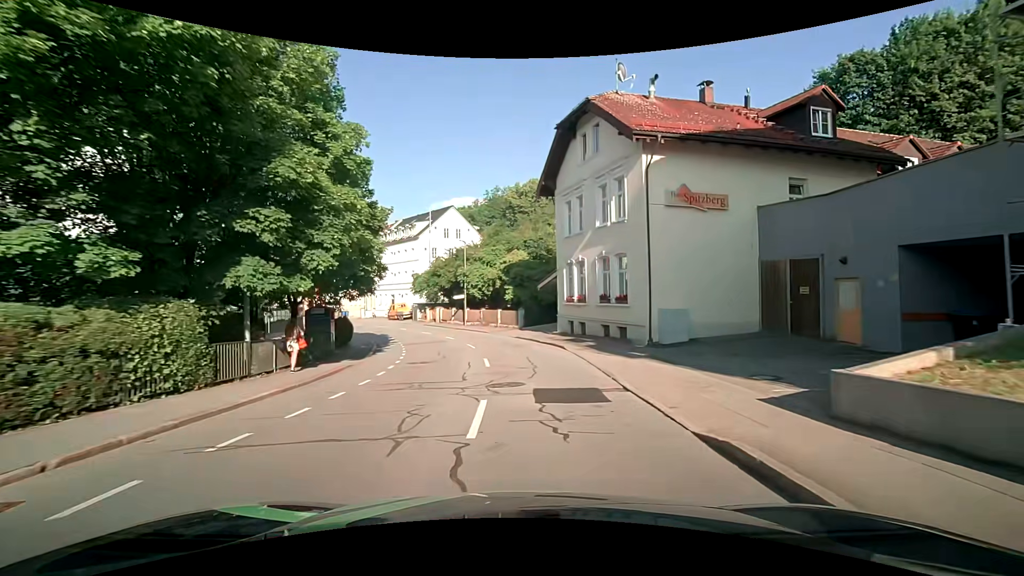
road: tertiary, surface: asphalt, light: Day
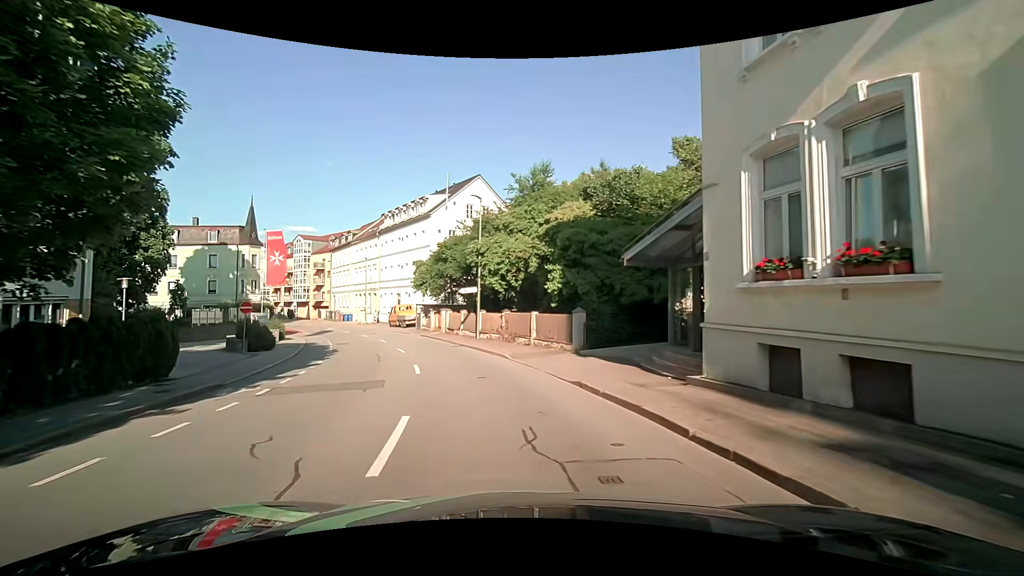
(-0.1, +19.4) m; -4°
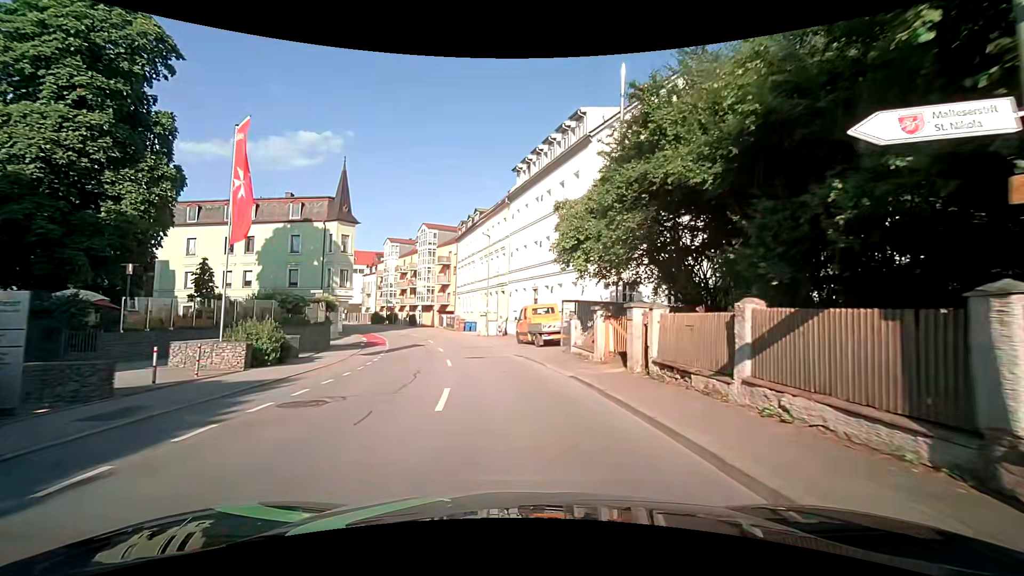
(-4.2, +23.5) m; -19°
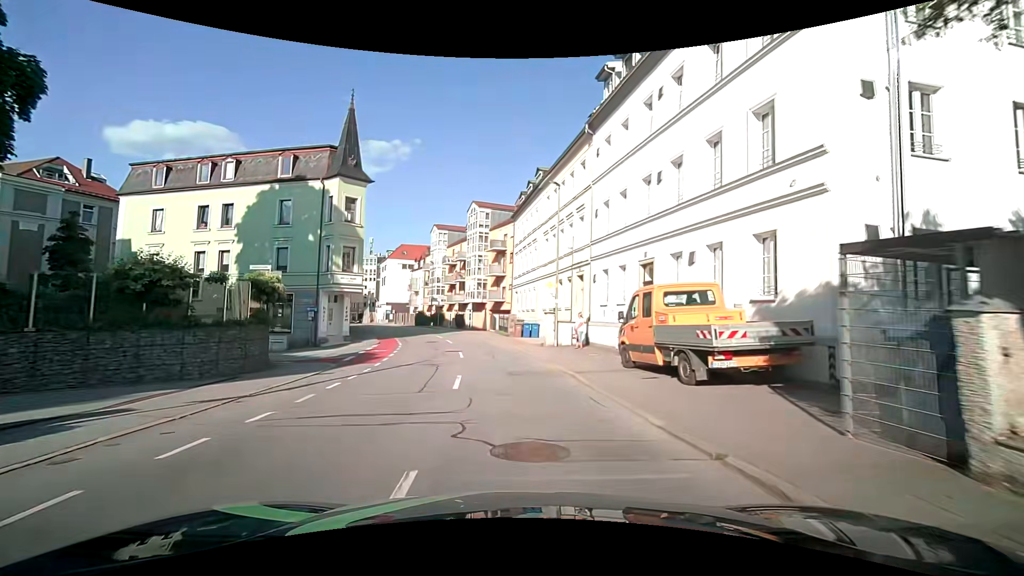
(-0.7, +15.4) m; -7°
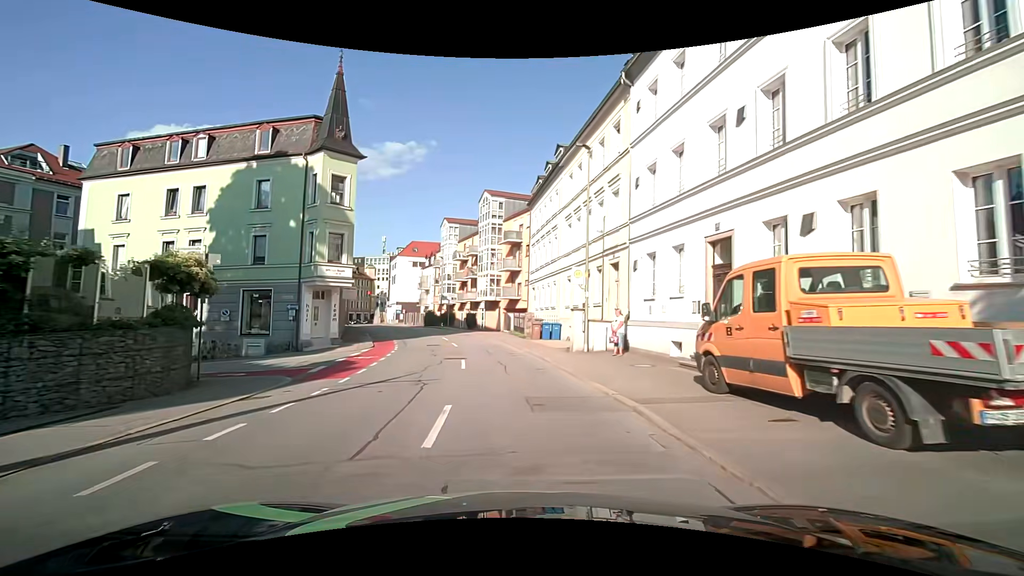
(0.0, +5.2) m; 0°
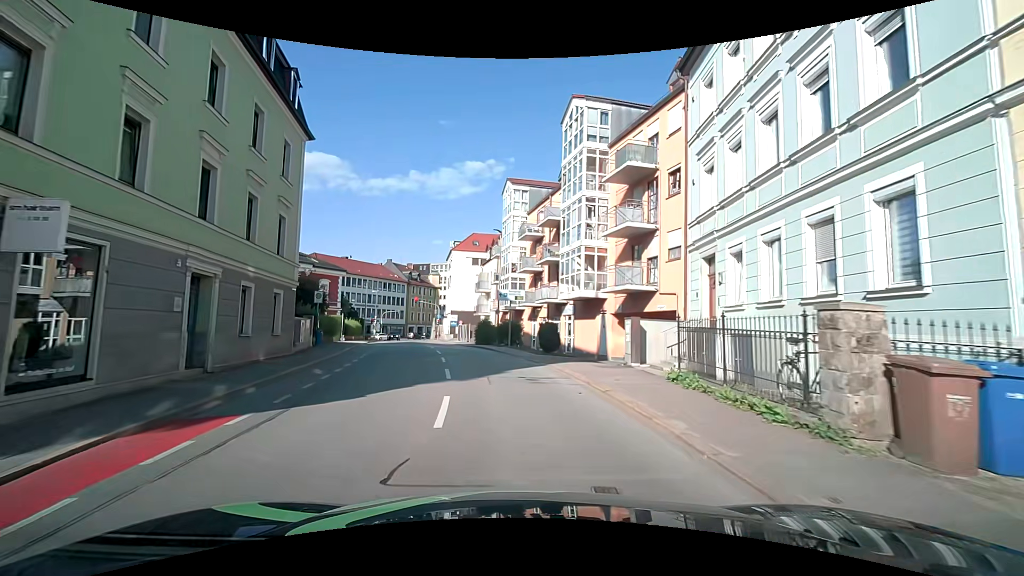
(-2.1, +24.8) m; -9°
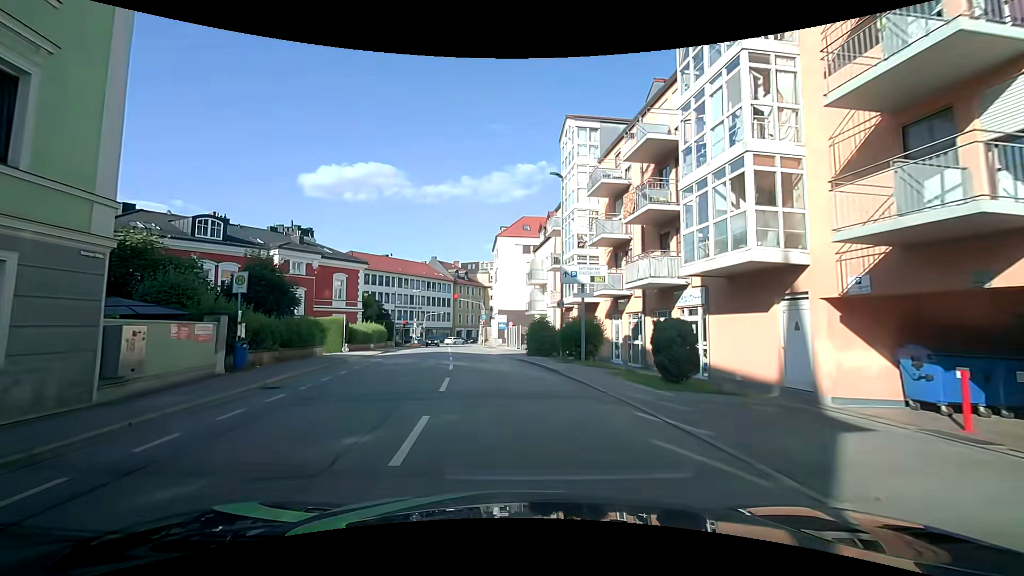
(-0.6, +13.7) m; -6°
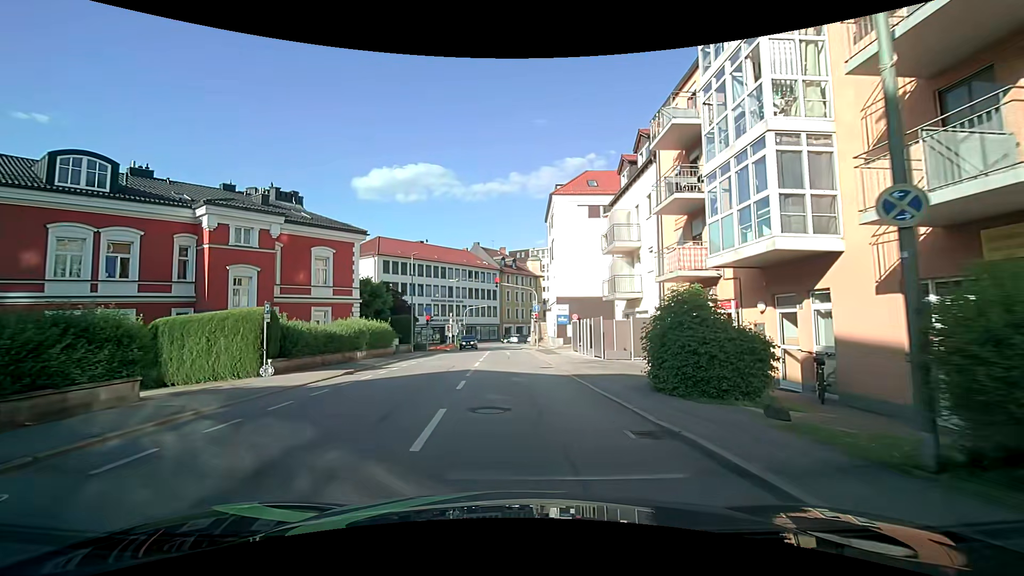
(-1.0, +17.1) m; -7°
(0, +10) (0, +20) (0, +30) (0, +40) (0, +50) (0, +60) (0, +70) (+1, +80) (+4, +90) (+9, +98) m
